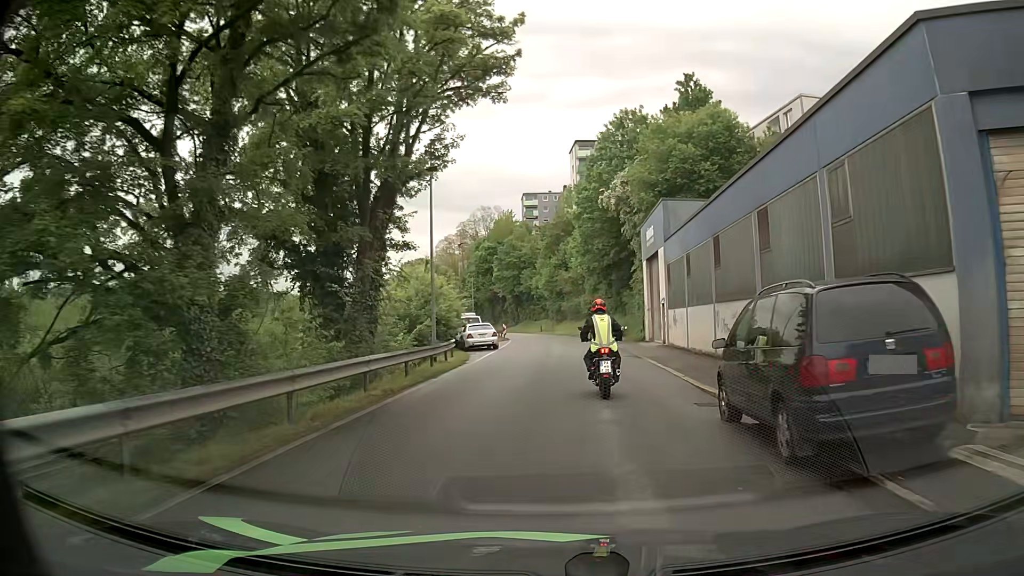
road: residential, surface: asphalt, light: Day
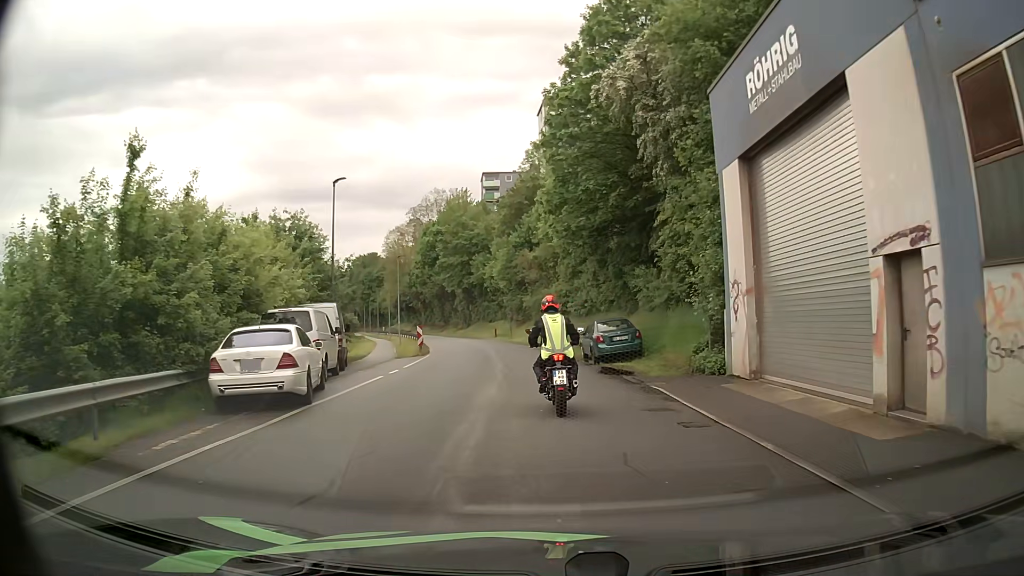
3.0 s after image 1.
(+0.6, +25.5) m; +3°
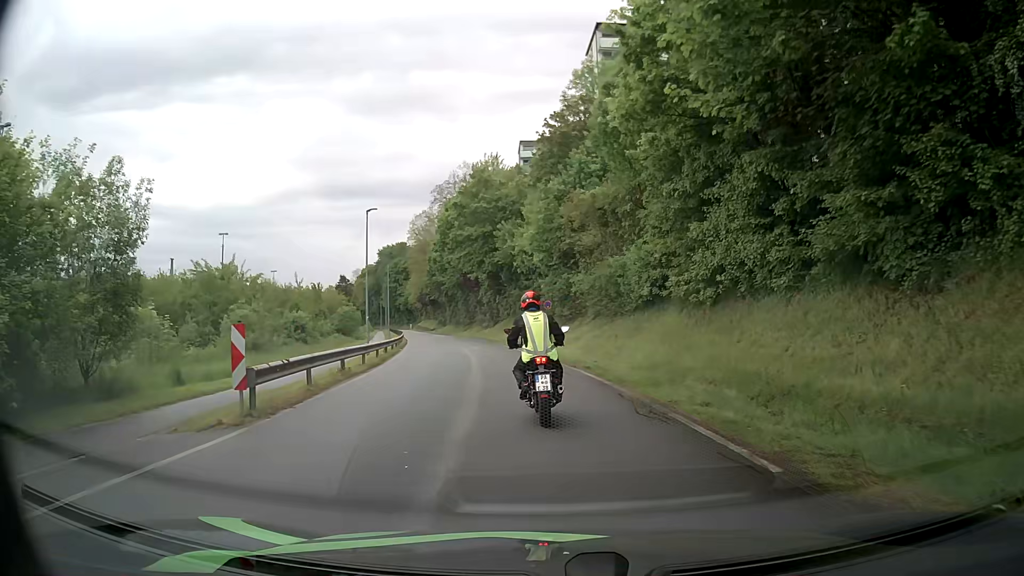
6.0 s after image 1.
(-1.2, +24.2) m; -5°
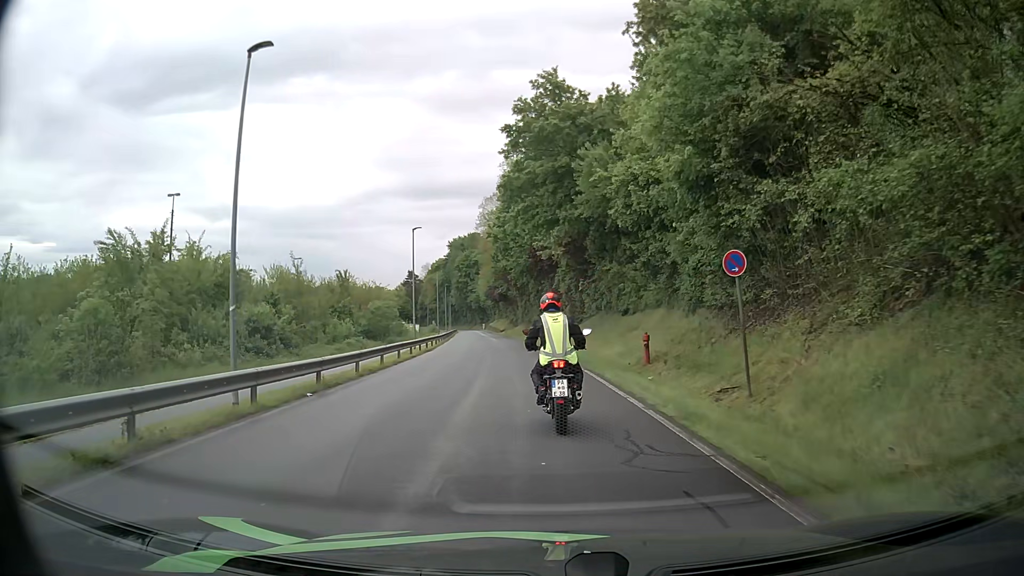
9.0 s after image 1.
(-1.2, +24.1) m; -7°
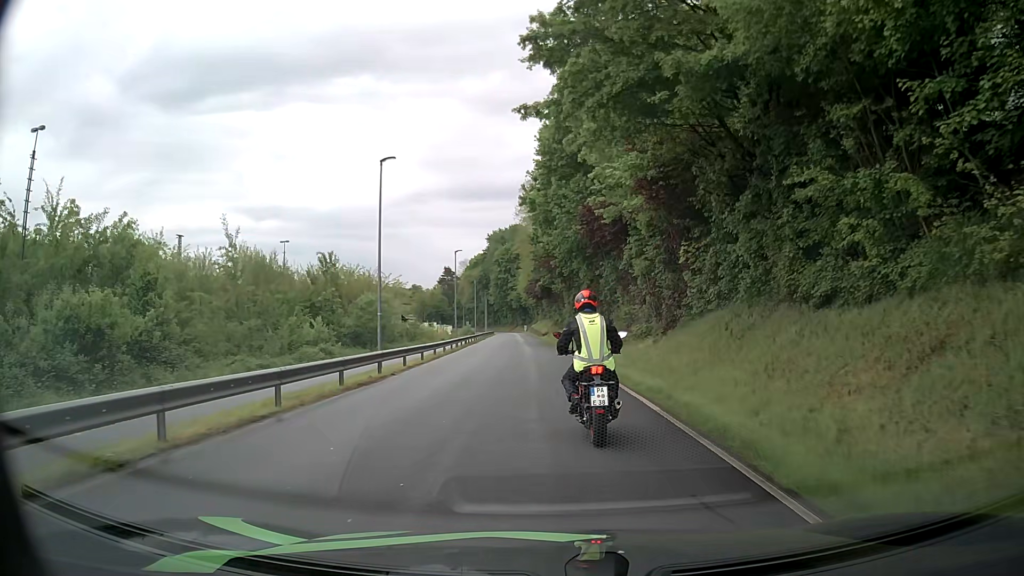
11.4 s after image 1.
(-0.8, +20.0) m; -4°
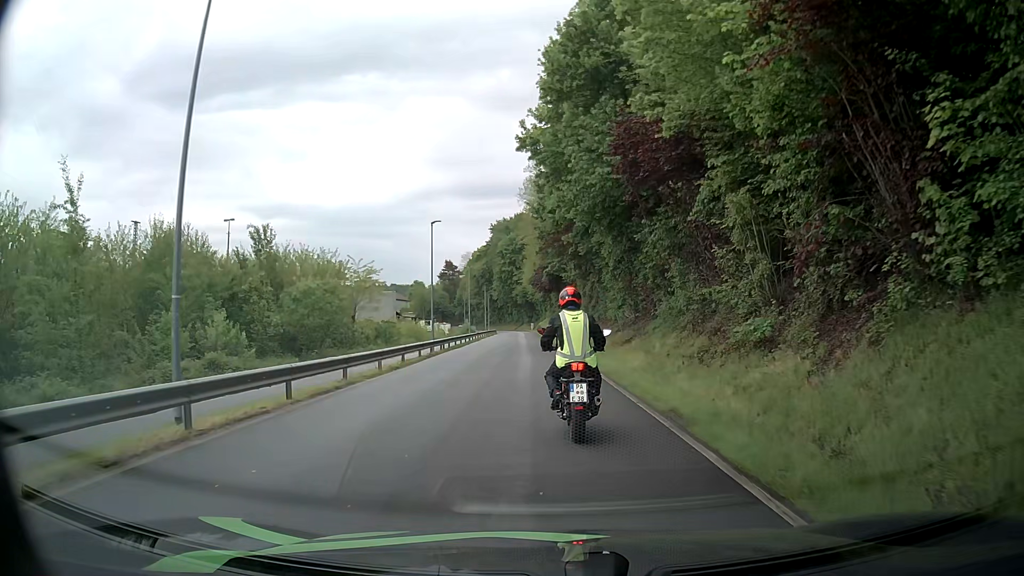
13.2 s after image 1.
(0.0, +15.3) m; 0°
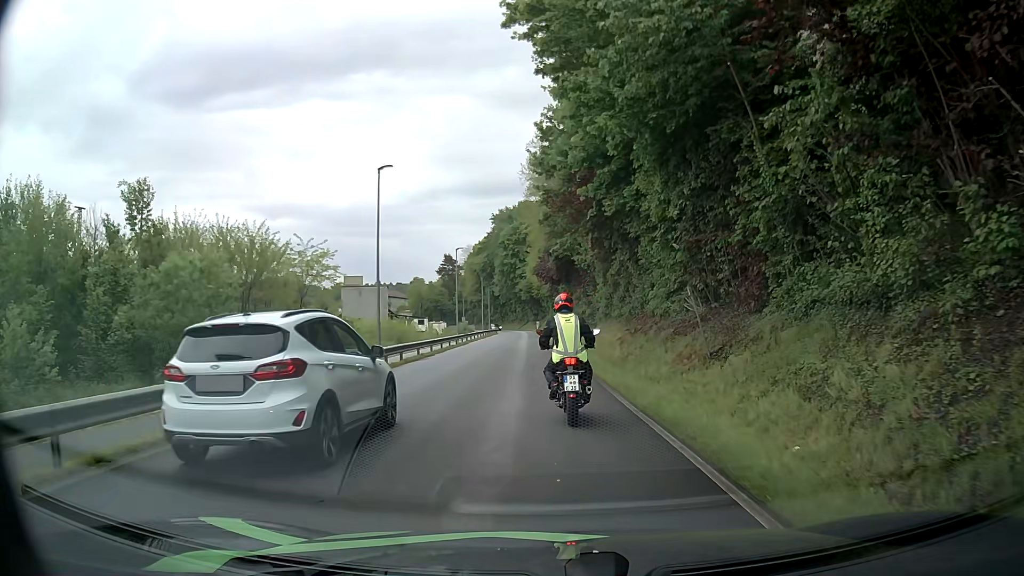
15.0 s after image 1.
(-0.2, +14.8) m; 0°
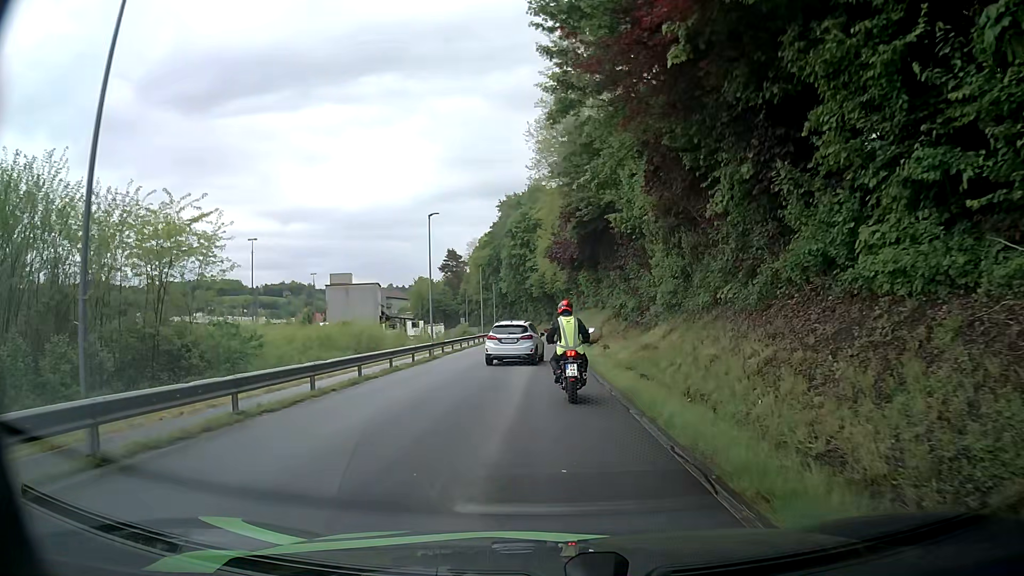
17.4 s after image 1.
(-0.3, +19.0) m; -1°
(0, +10) (0, +20) (-1, +30) (-1, +40) (-1, +50) (-2, +60) (-2, +70) (-2, +80) (-3, +90) (-4, +100) m
